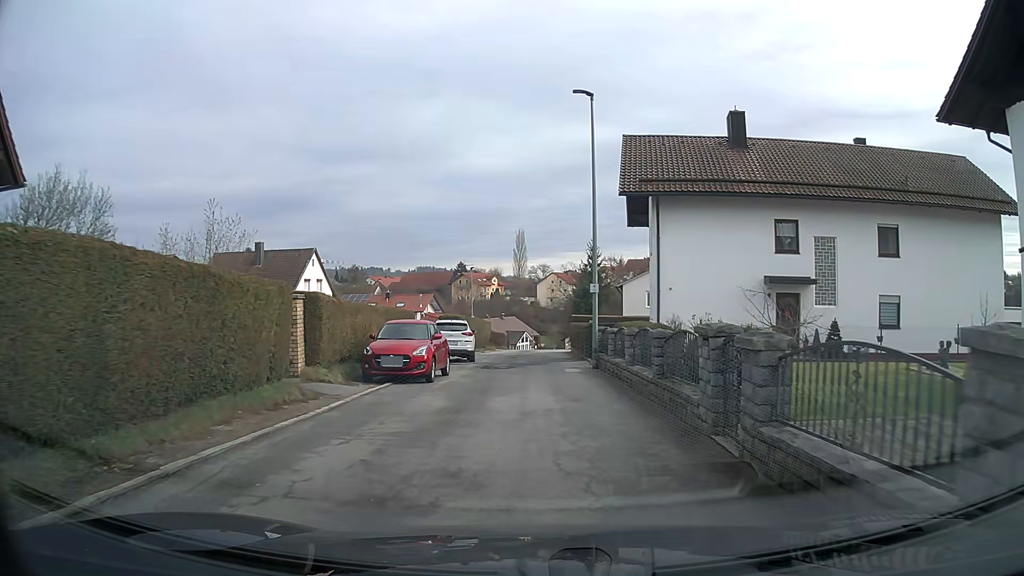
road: residential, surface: asphalt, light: Day
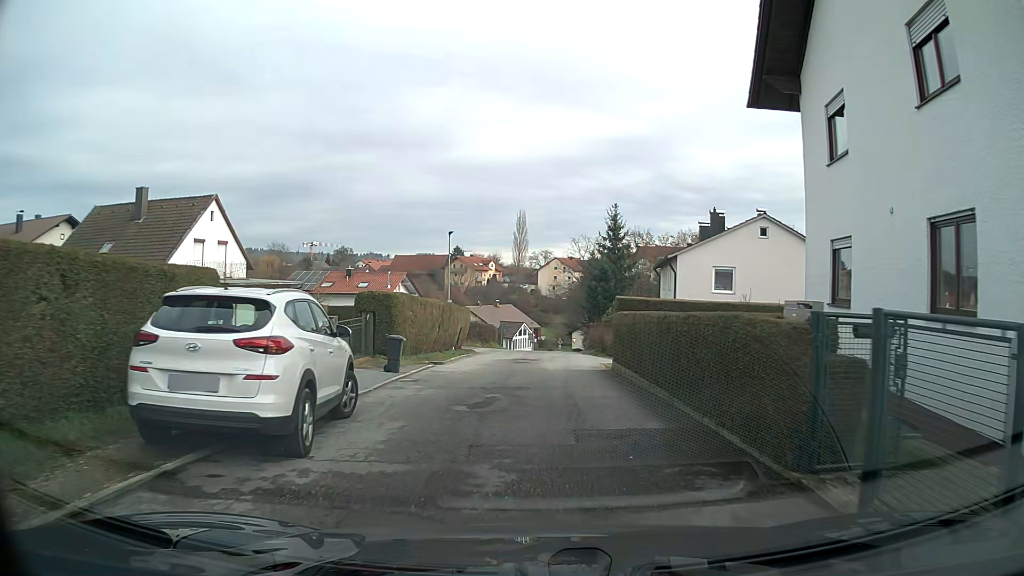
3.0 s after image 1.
(-0.1, +20.0) m; 0°
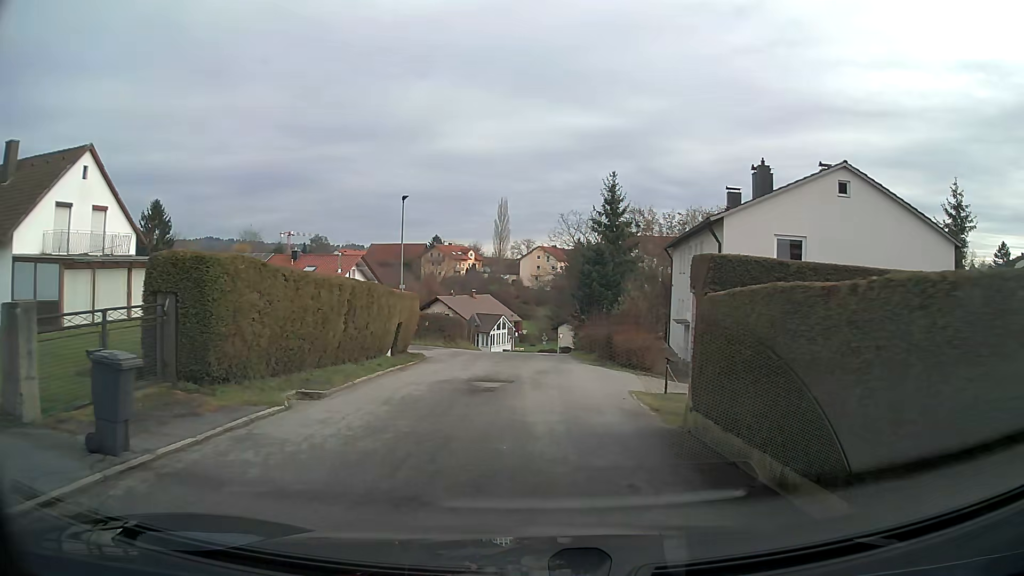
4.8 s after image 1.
(+0.1, +11.6) m; +2°
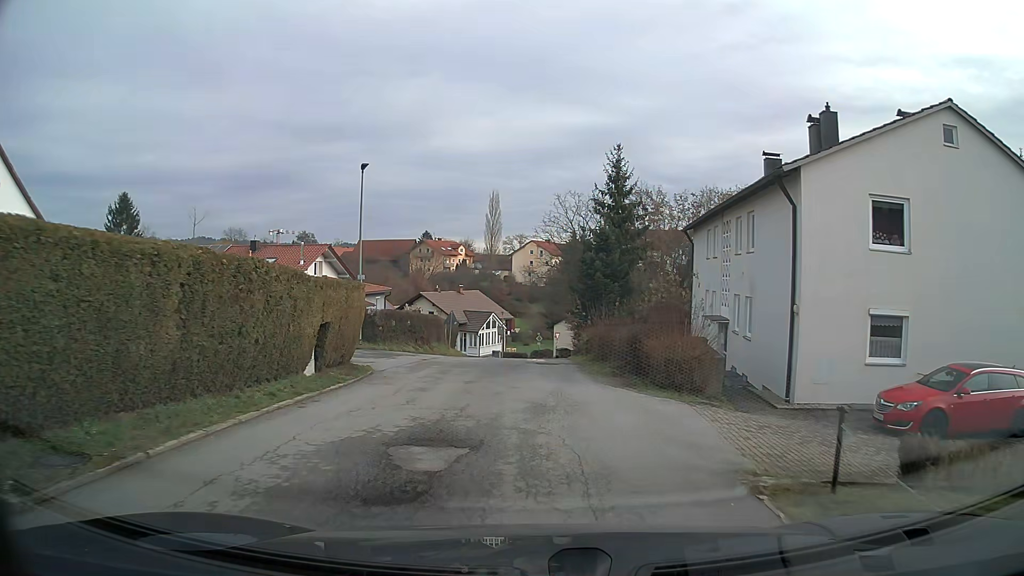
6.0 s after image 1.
(0.0, +7.8) m; 0°
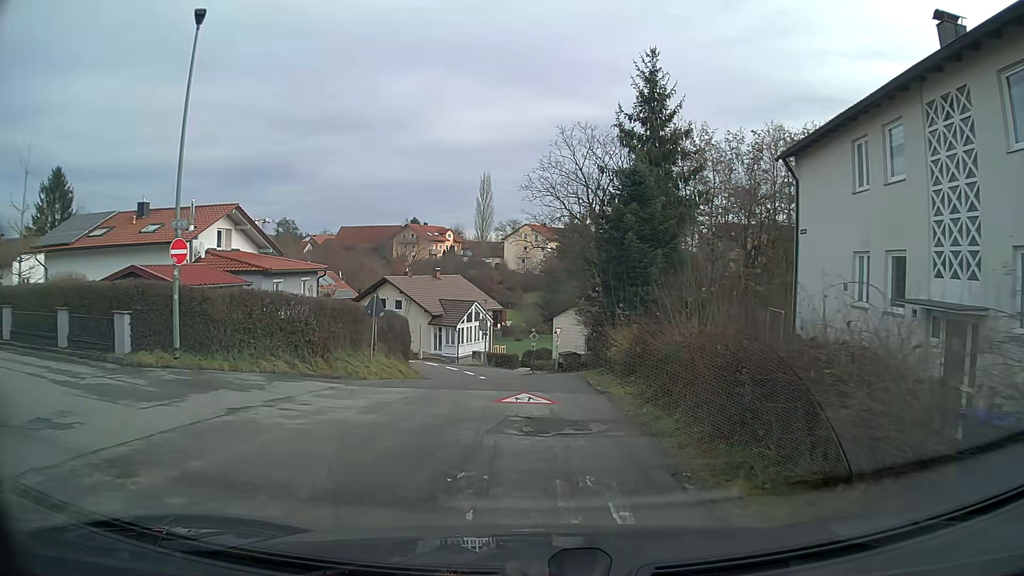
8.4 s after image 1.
(+0.1, +16.0) m; 0°
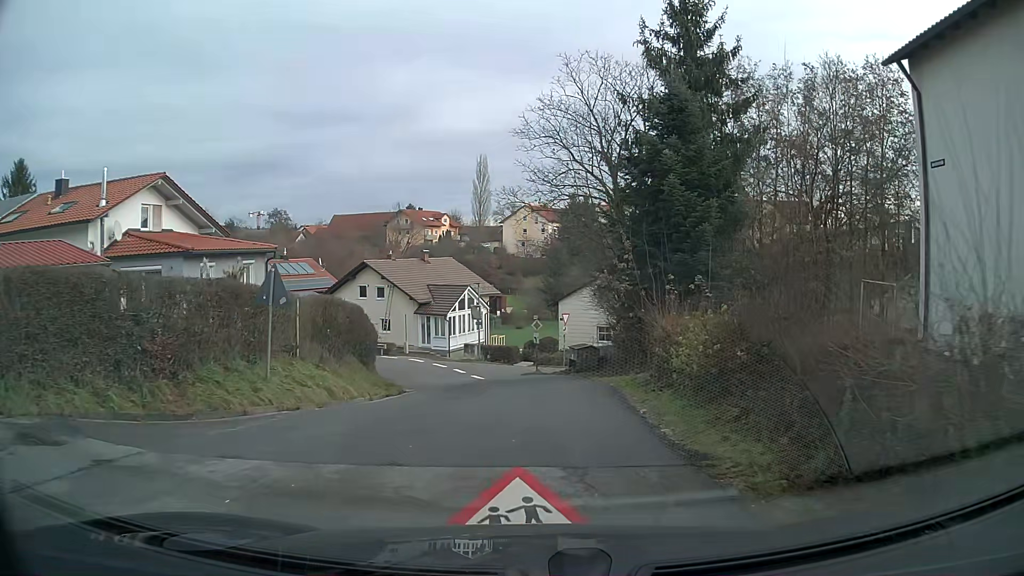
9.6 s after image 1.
(0.0, +7.8) m; 0°
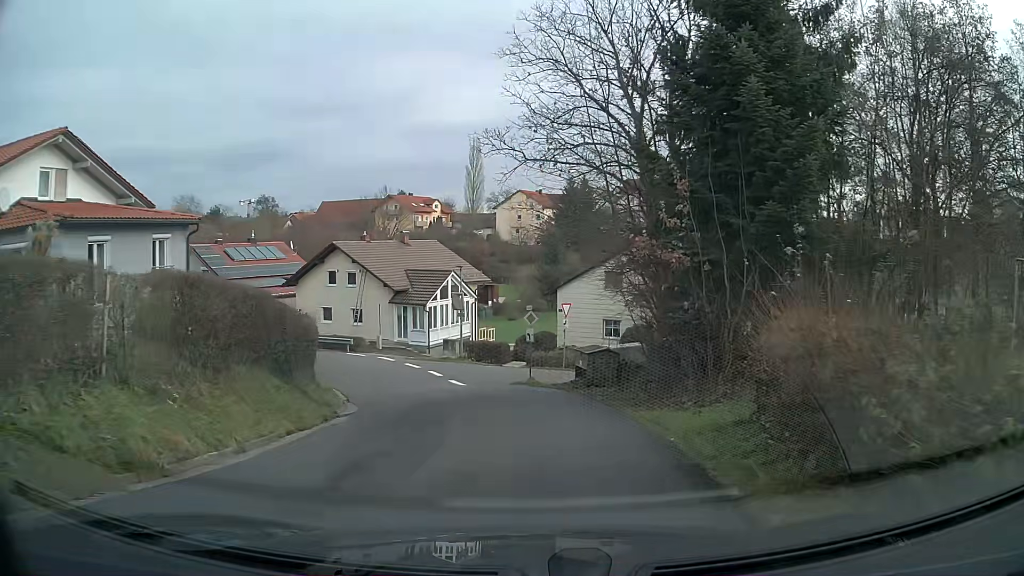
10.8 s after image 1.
(0.0, +7.2) m; 0°
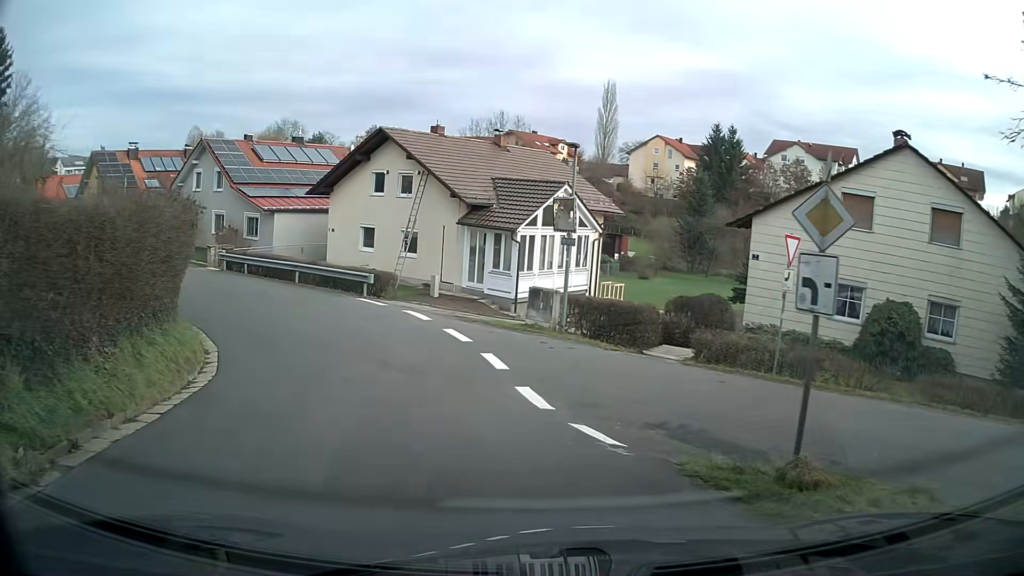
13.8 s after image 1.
(-1.3, +17.5) m; -12°
